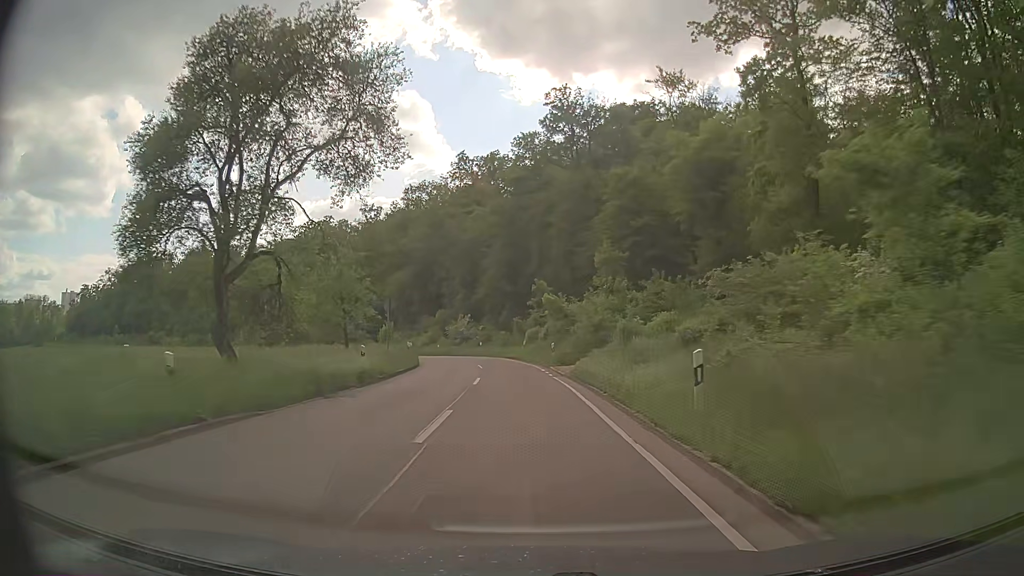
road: secondary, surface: asphalt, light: Day
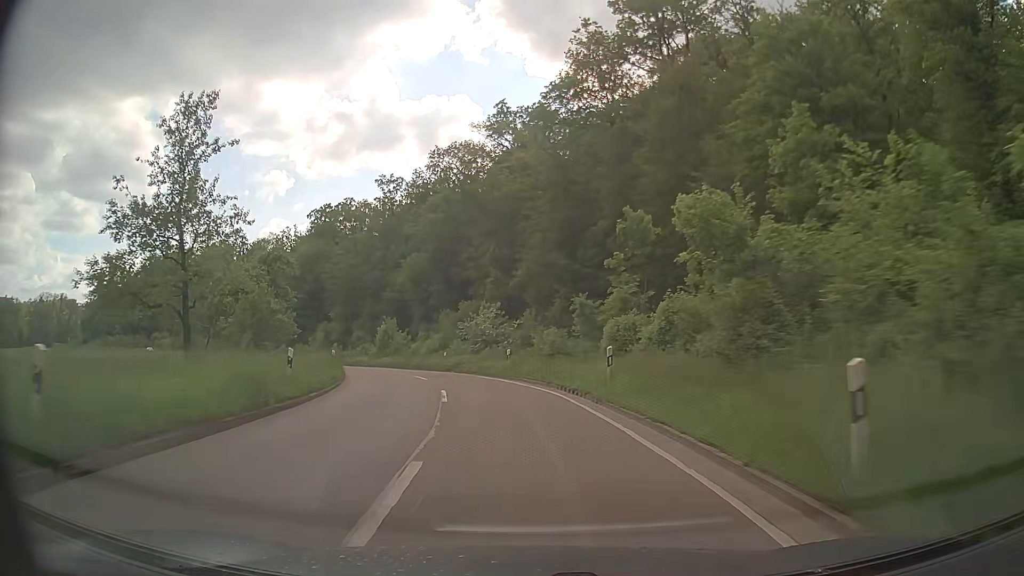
(-0.7, +29.6) m; -3°
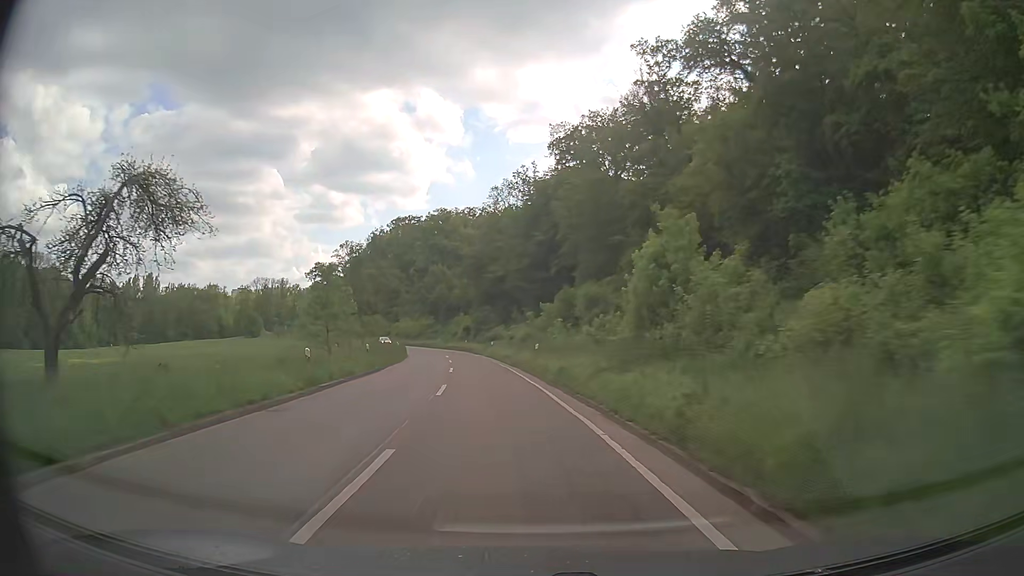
(-9.6, +47.0) m; -25°
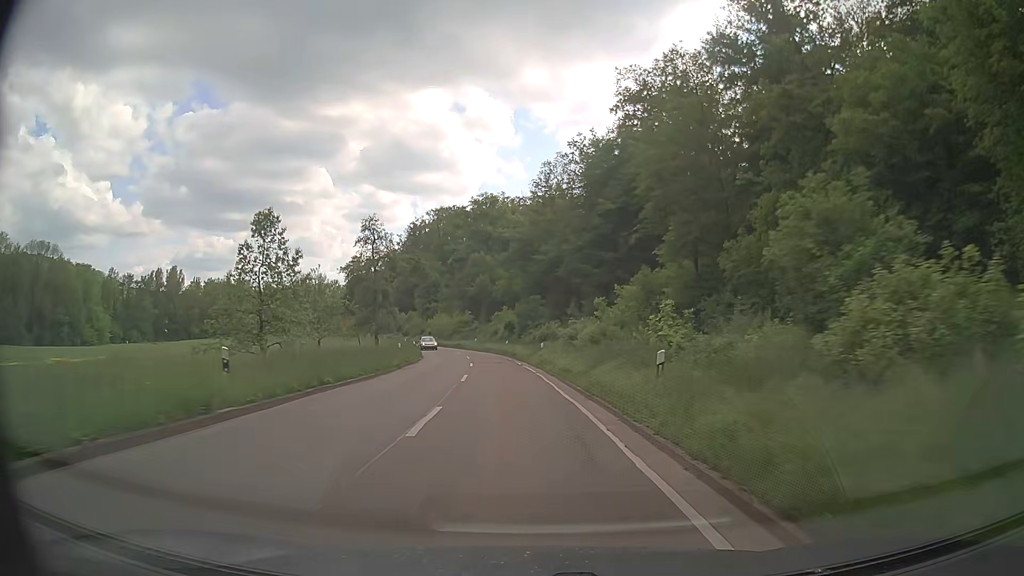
(-1.0, +19.6) m; -5°
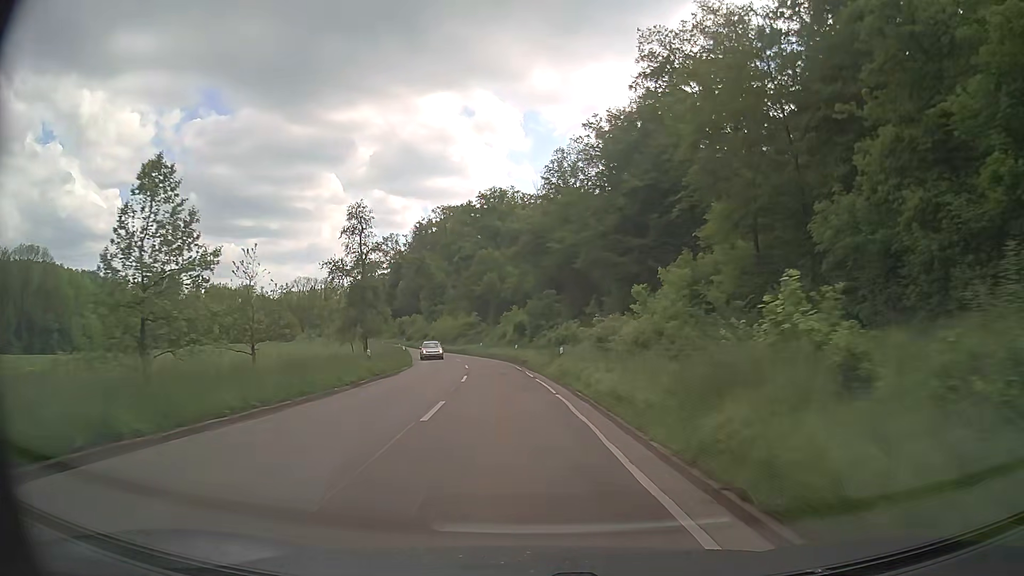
(0.0, +9.9) m; -1°
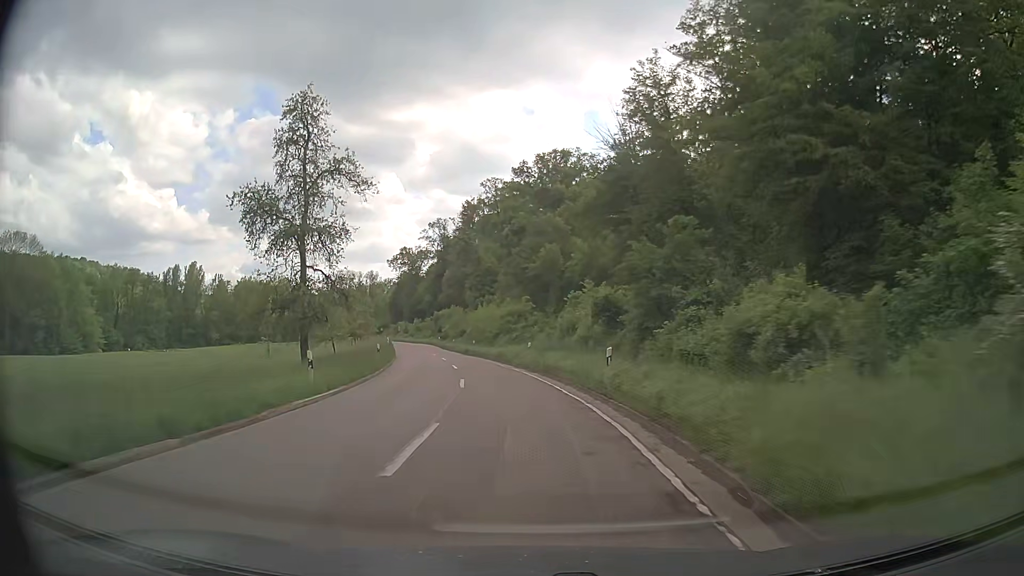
(-1.2, +29.3) m; -5°
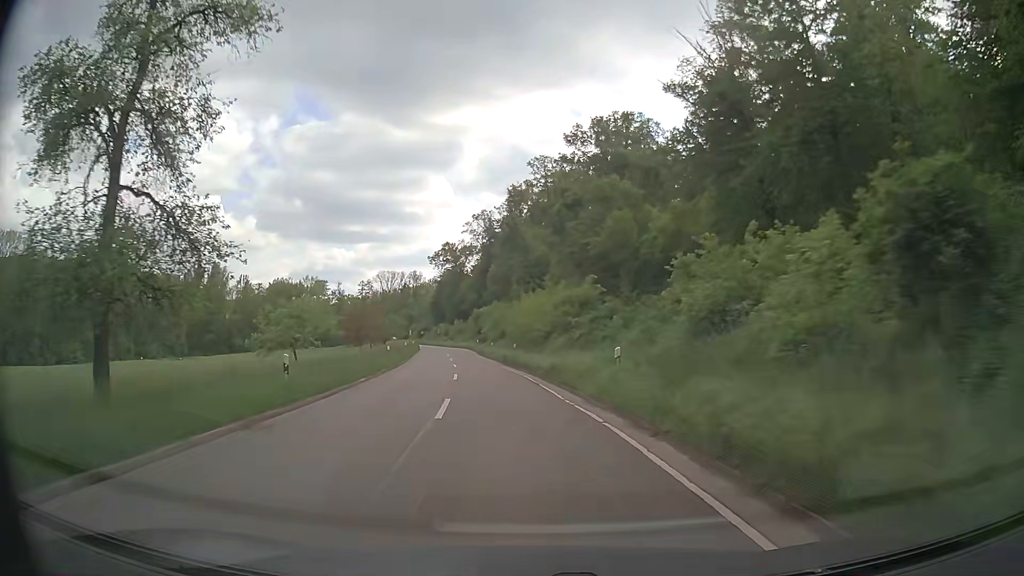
(-0.8, +19.1) m; -5°
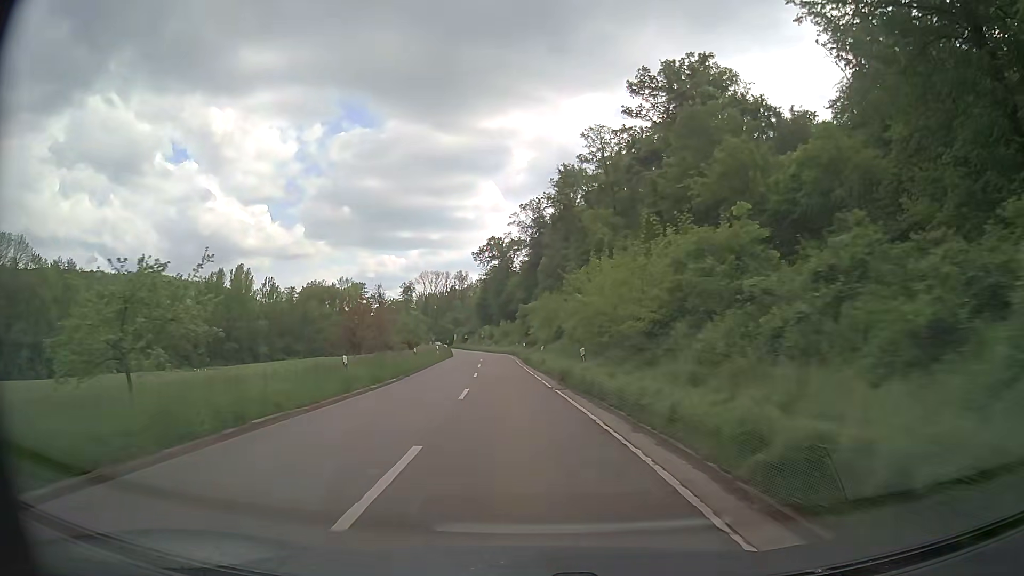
(-0.8, +19.2) m; -5°
(0, +10) (0, +20) (-1, +30) (-2, +40) (-2, +50) (-3, +60) (-4, +70) (-5, +80) (-6, +90) (-7, +100) m
